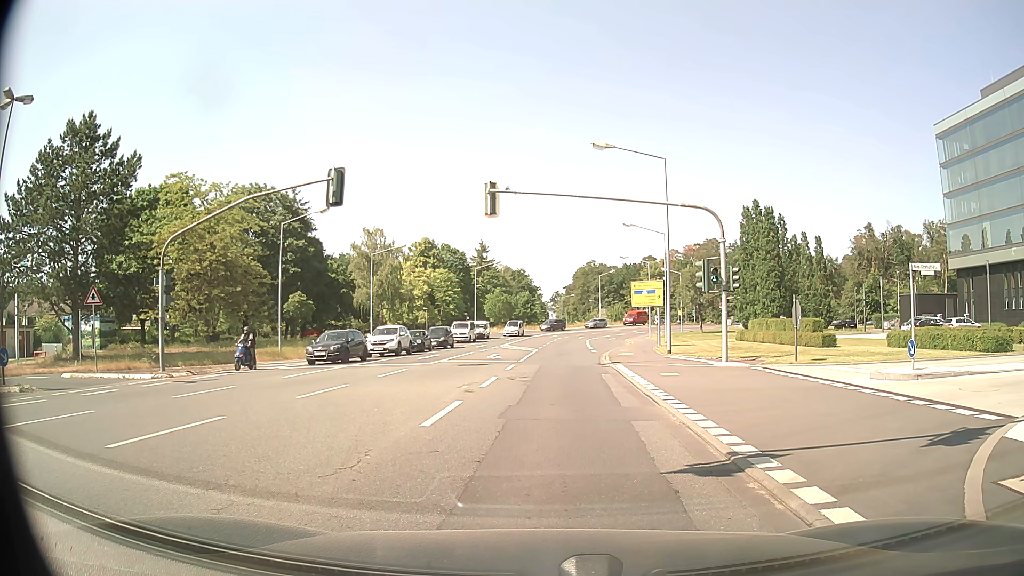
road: tertiary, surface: asphalt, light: Day
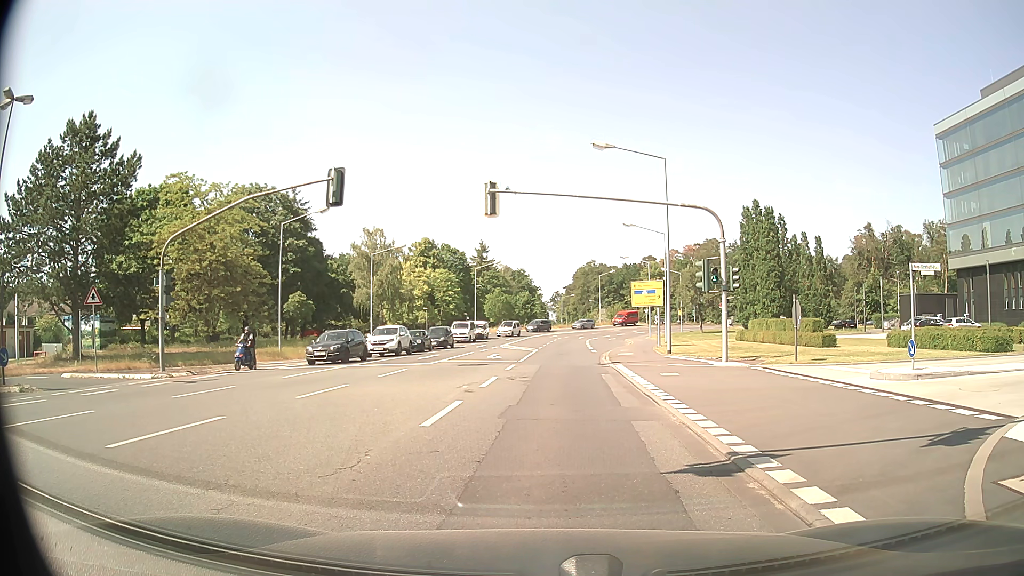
(0.0, 0.0) m; 0°
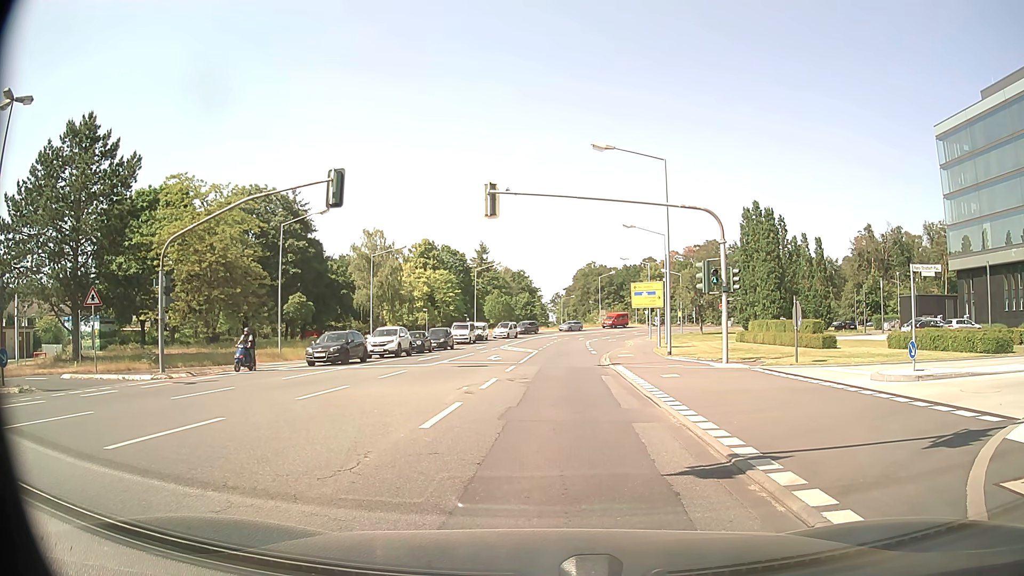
(0.0, 0.0) m; 0°
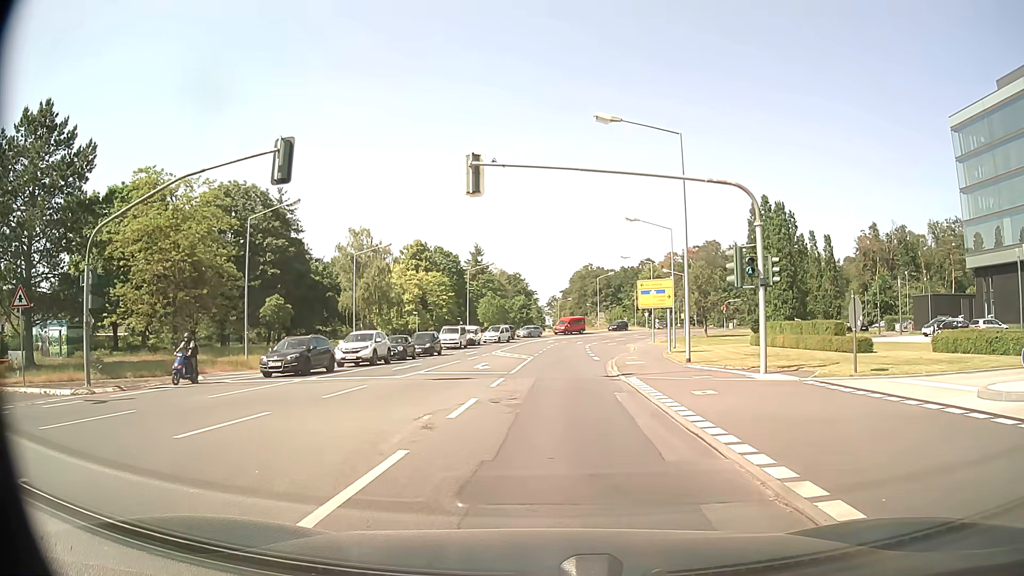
(+0.1, +5.0) m; +2°
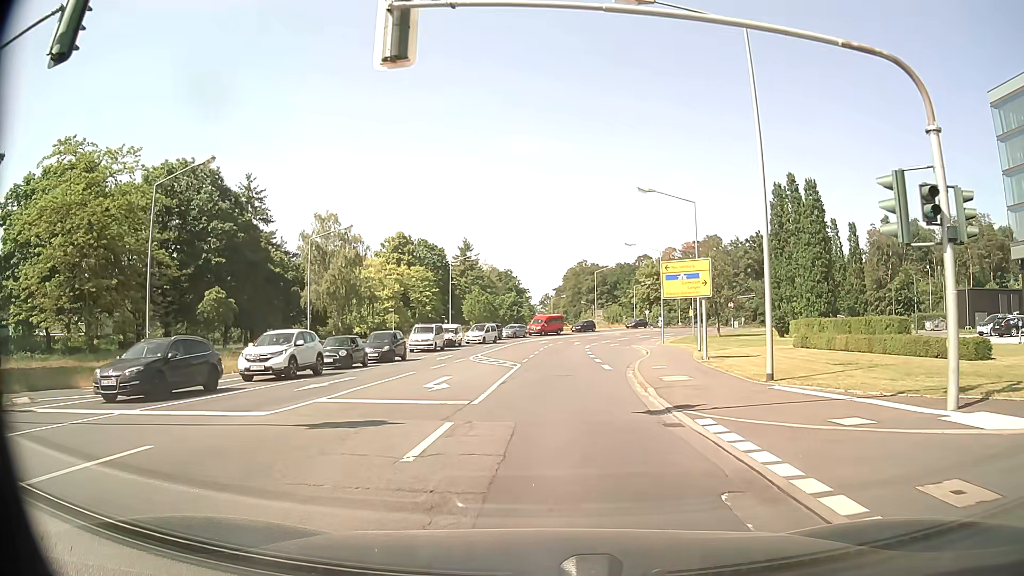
(0.0, +10.2) m; 0°
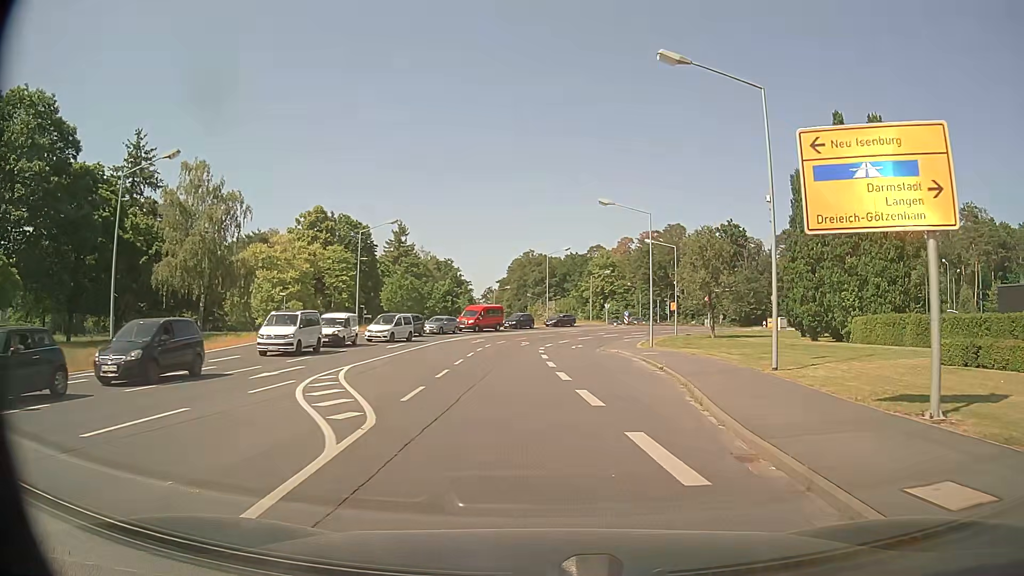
(+0.4, +19.3) m; +4°
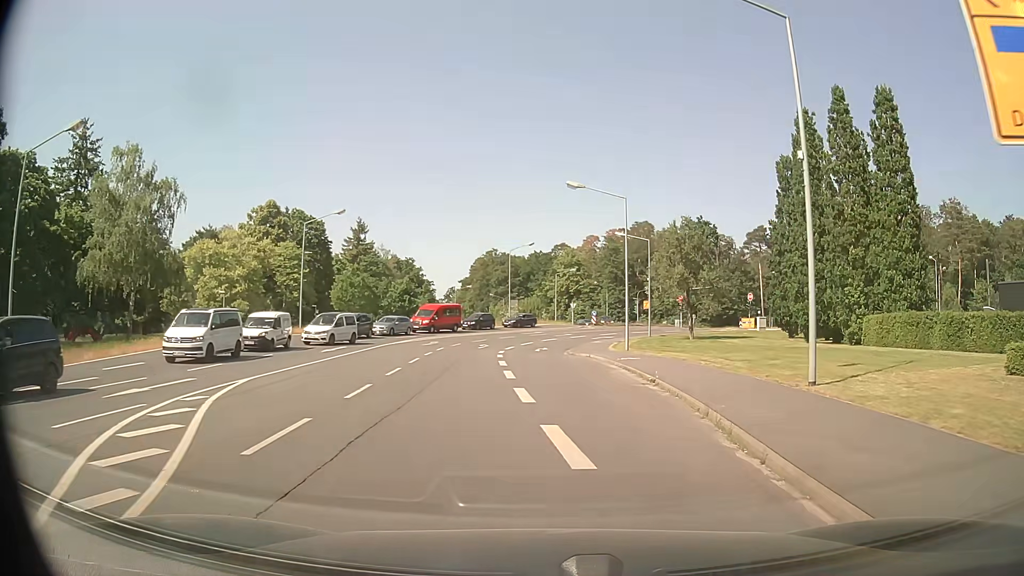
(+0.2, +5.3) m; +3°
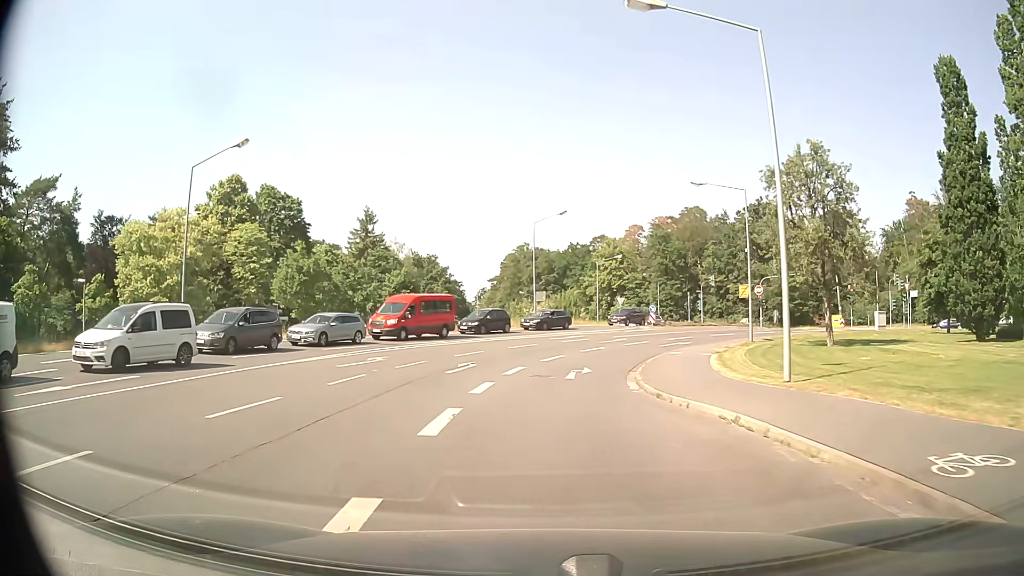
(+0.3, +21.9) m; -3°
(0, +10) (+1, +20) (+3, +30) (+7, +39) (+13, +47) (+21, +53) (+30, +56) (+40, +56) (+50, +53) (+58, +49) m
